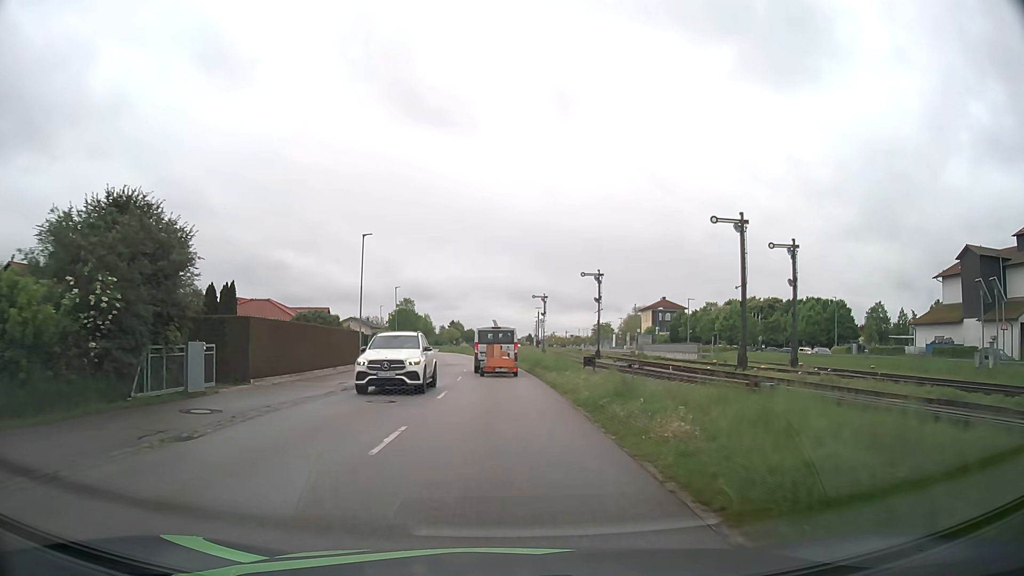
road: residential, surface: asphalt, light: Day
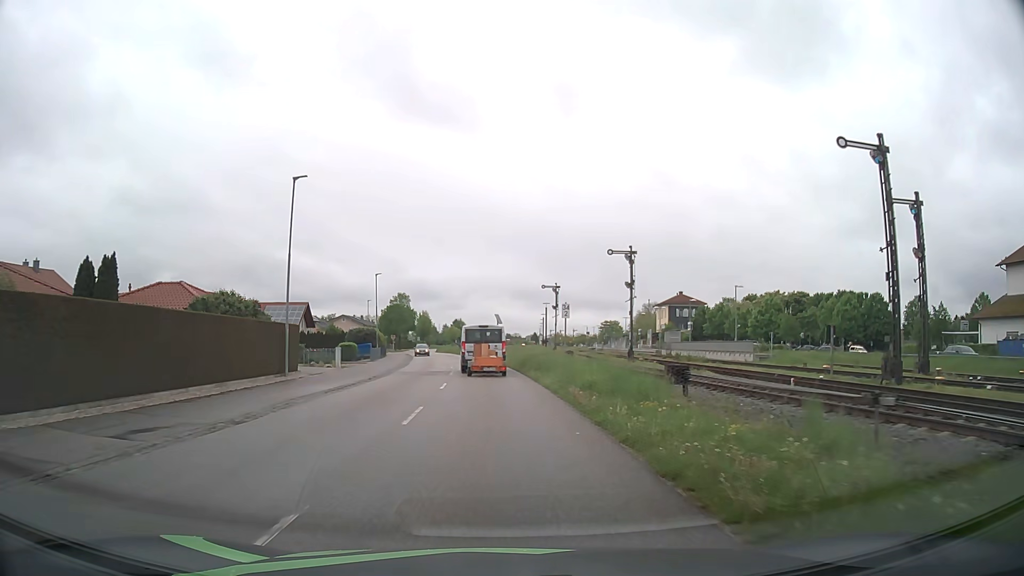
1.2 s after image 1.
(0.0, +14.8) m; 0°
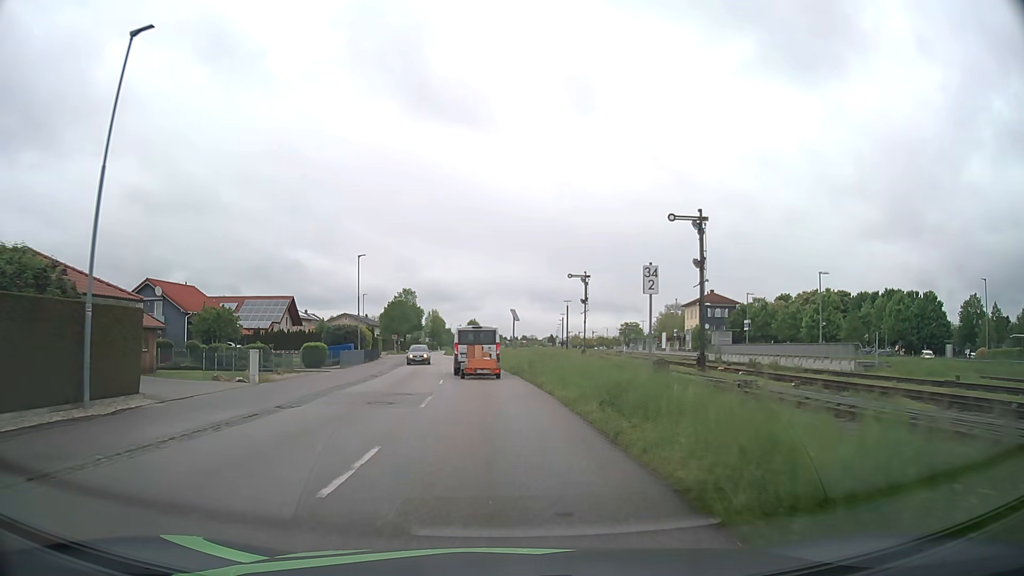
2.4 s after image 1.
(-0.2, +14.7) m; -1°
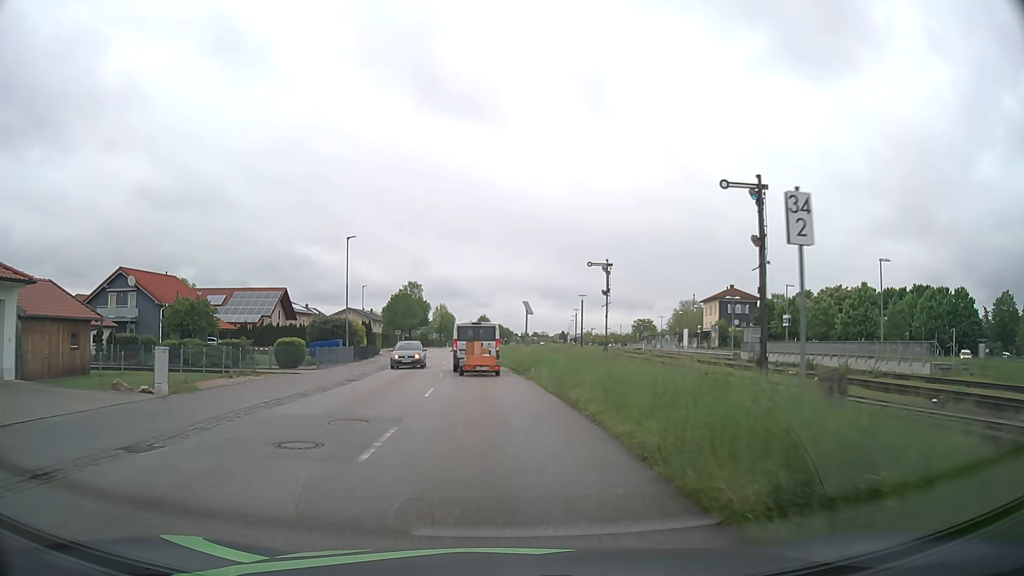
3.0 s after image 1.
(-0.1, +7.3) m; -1°
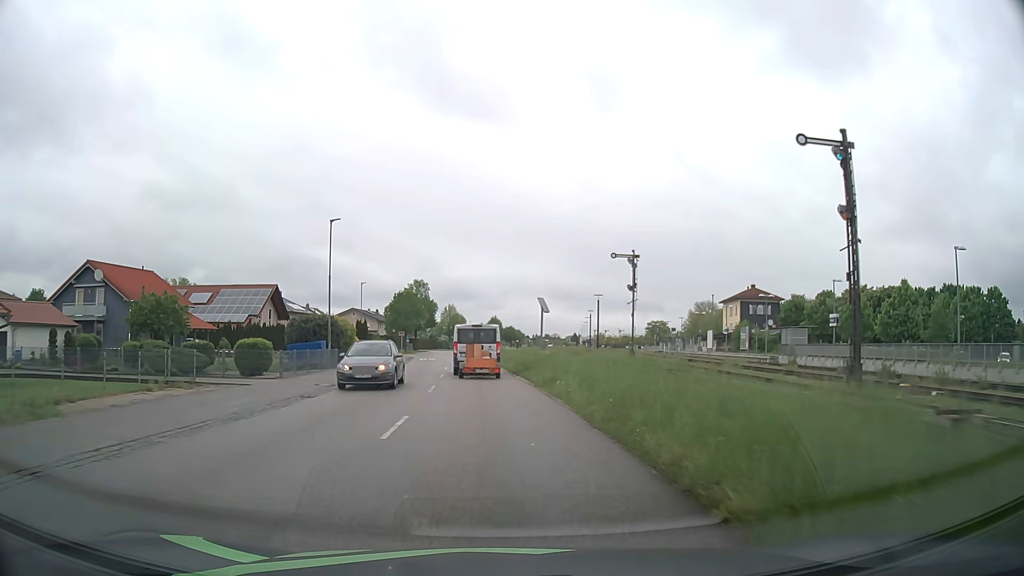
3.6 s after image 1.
(-0.1, +7.2) m; -1°
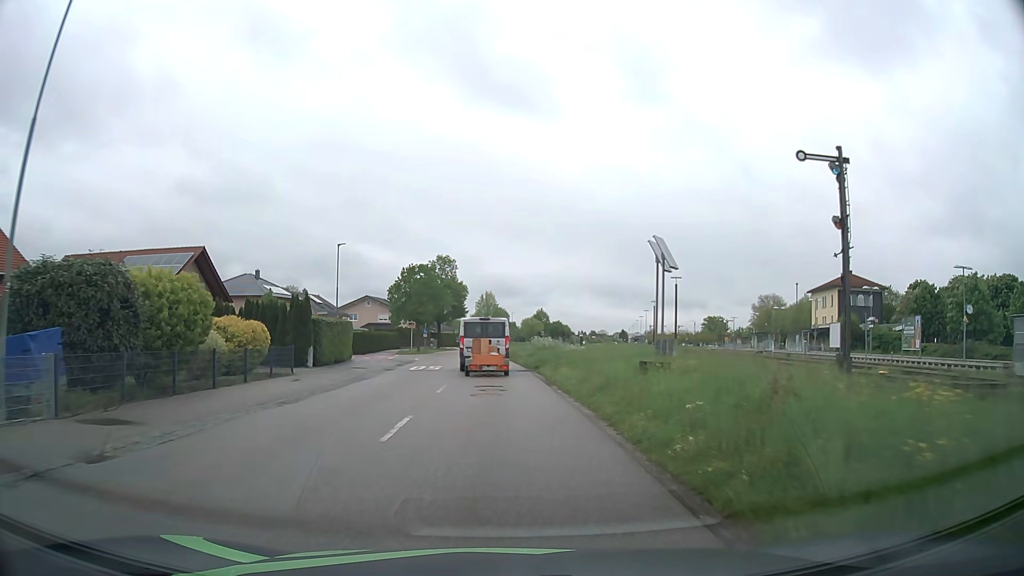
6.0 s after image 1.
(-1.0, +28.2) m; -4°
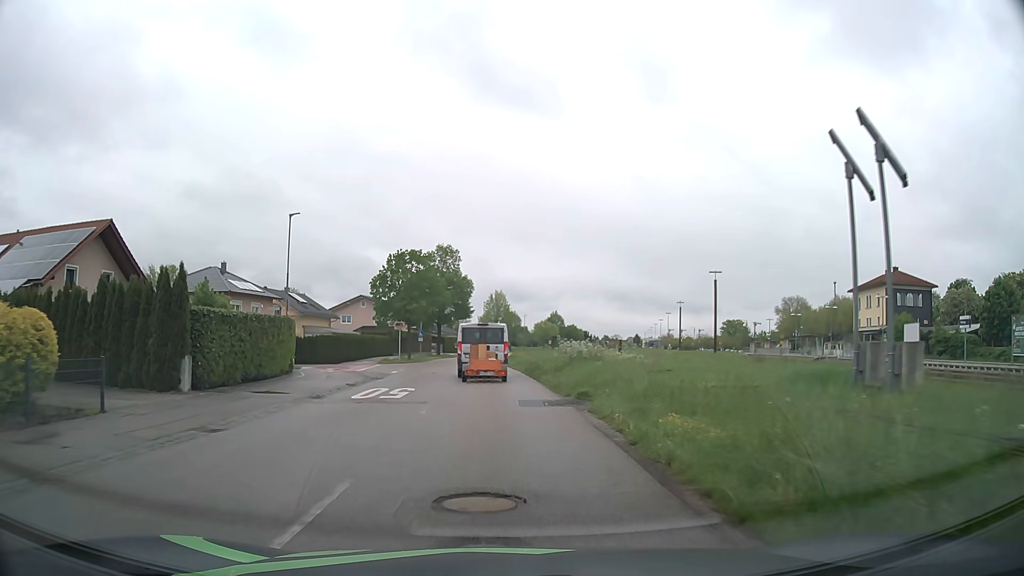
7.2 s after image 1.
(-0.1, +13.7) m; -1°
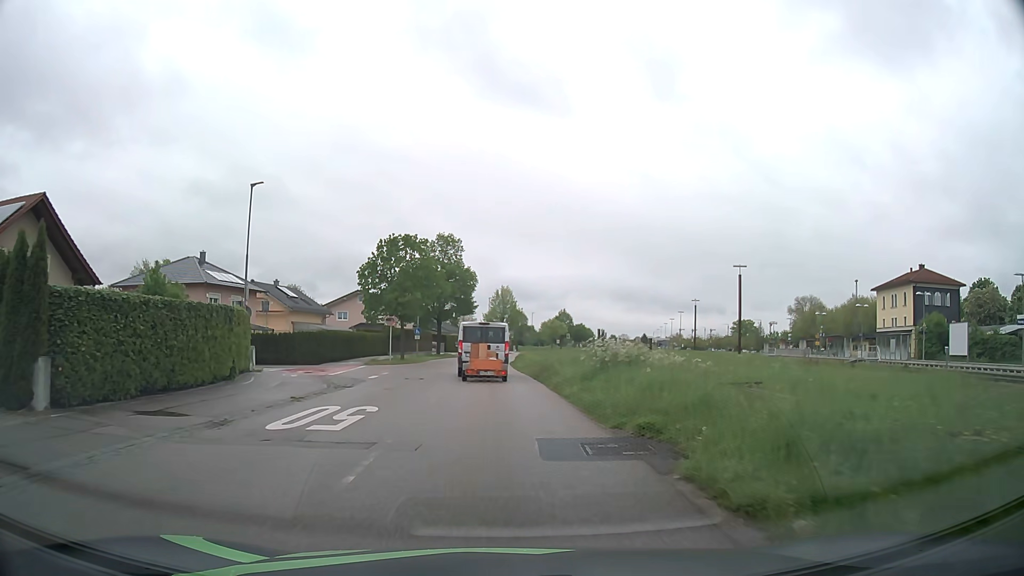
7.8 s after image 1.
(0.0, +6.8) m; 0°
(0, +10) (0, +20) (-1, +30) (-1, +40) (-1, +50) (-1, +60) (0, +70) (+1, +80) (+2, +90) (+4, +100) m
